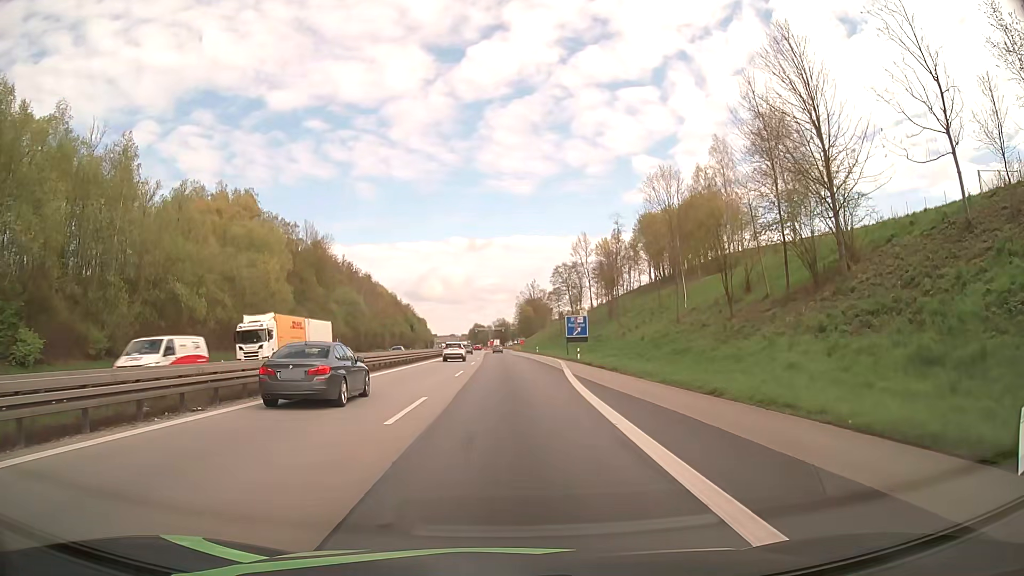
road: motorway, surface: asphalt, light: Day
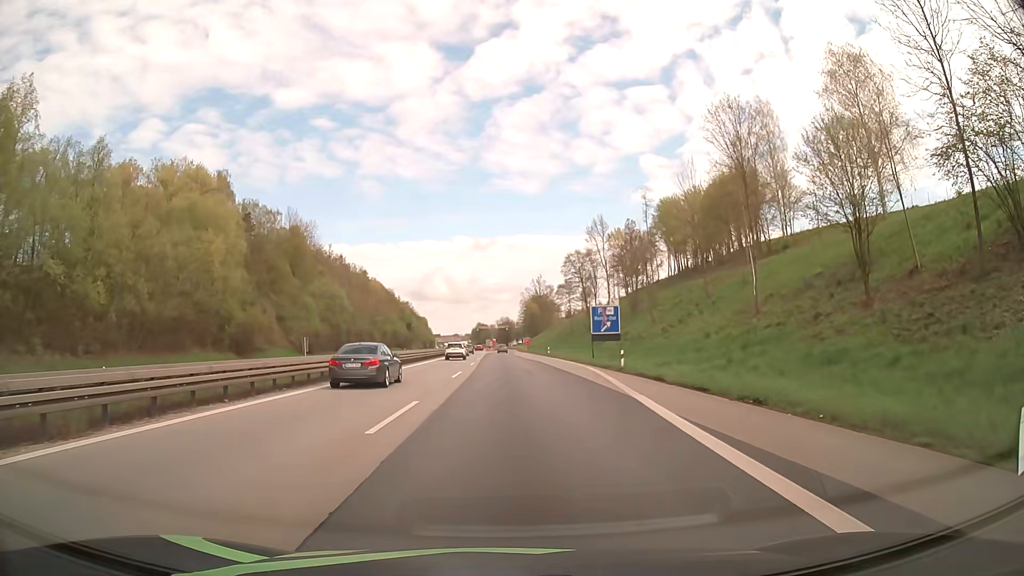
(-0.1, +19.4) m; -1°
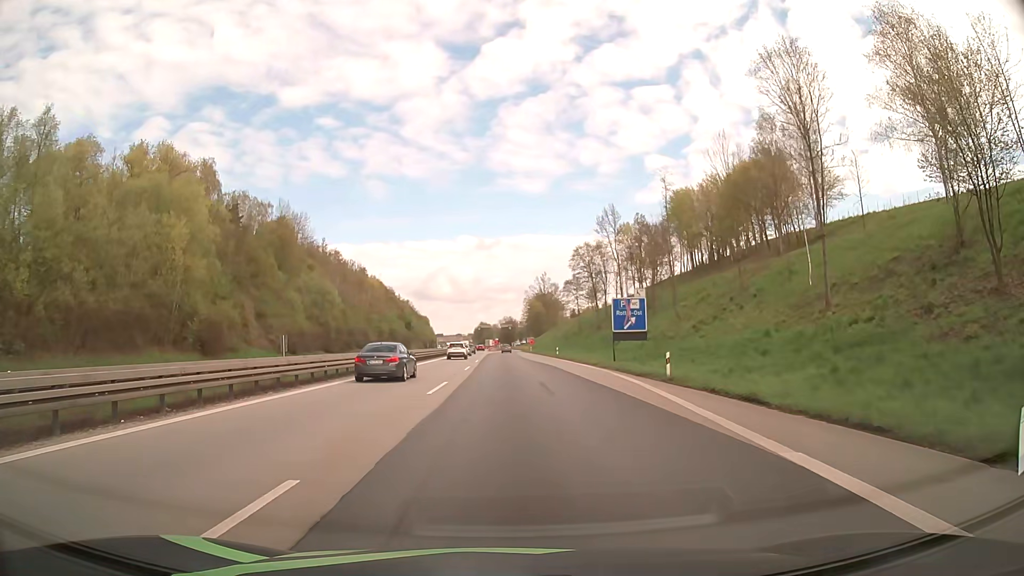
(0.0, +9.8) m; 0°
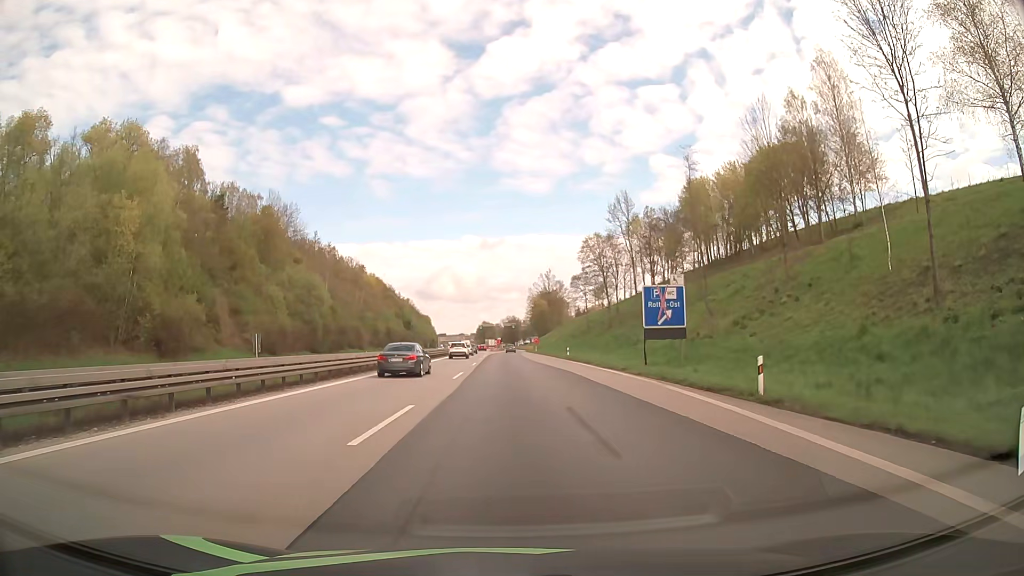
(0.0, +9.7) m; 0°
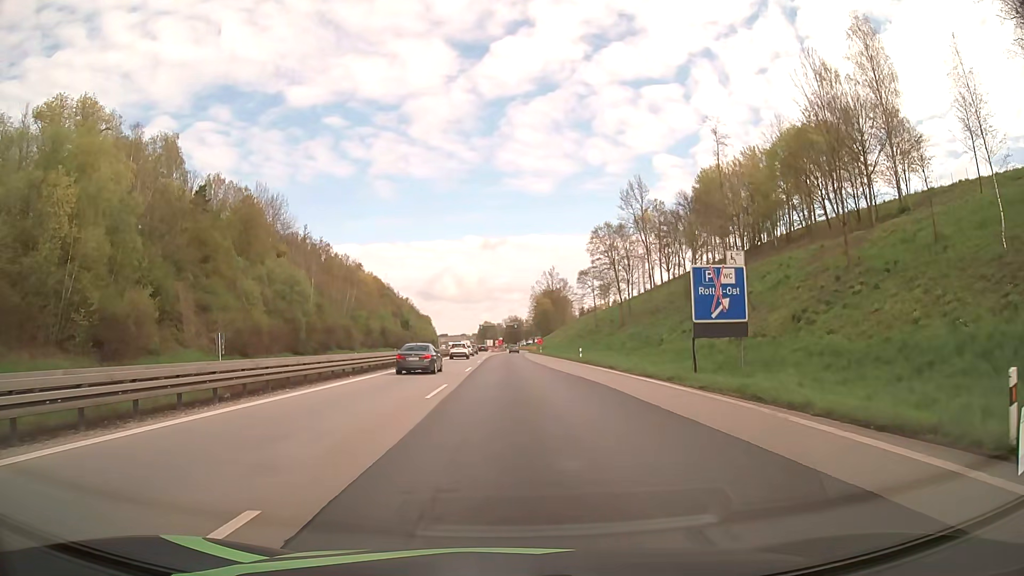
(-0.1, +9.7) m; -1°
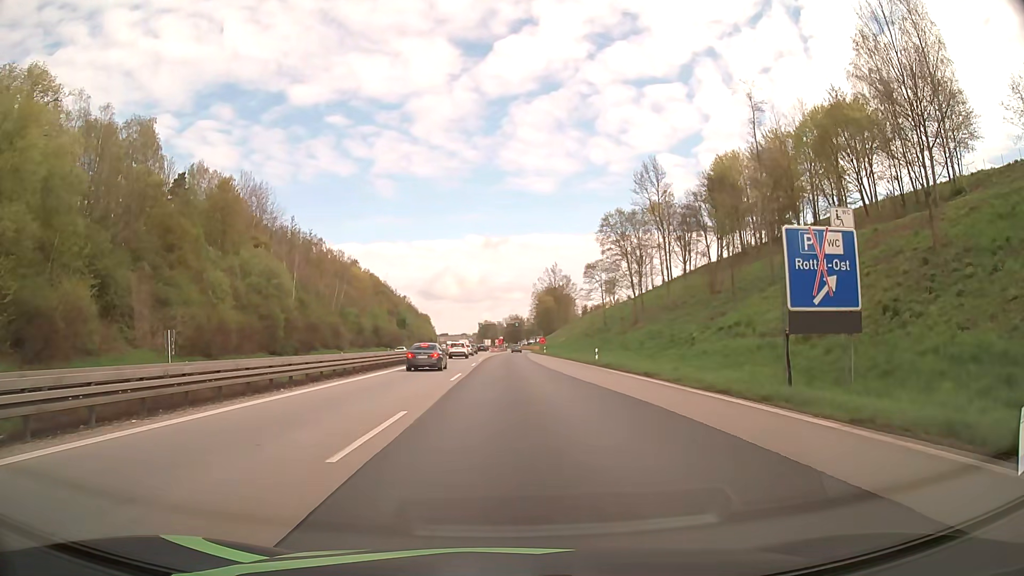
(0.0, +9.7) m; 0°
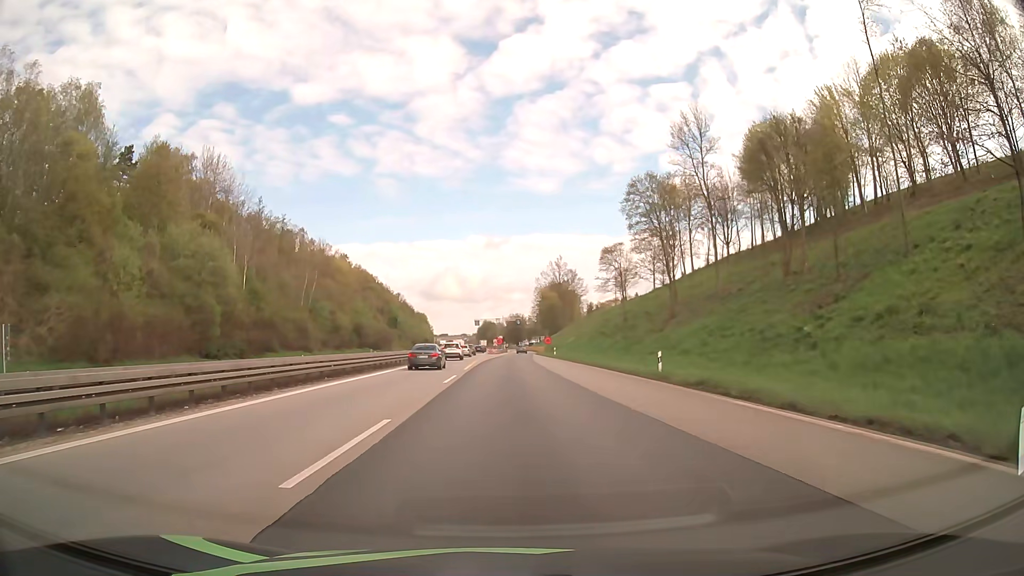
(0.0, +19.6) m; 0°
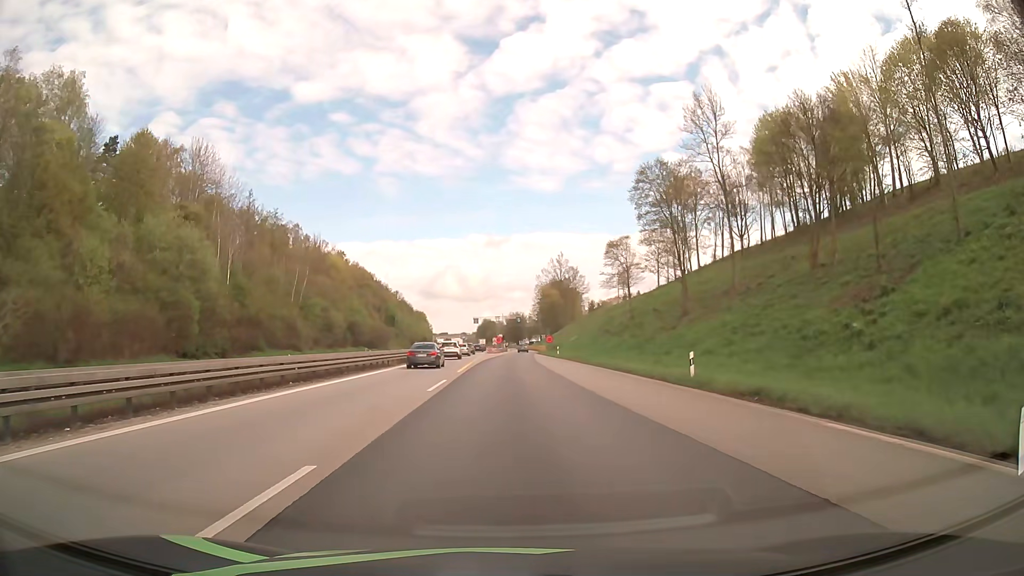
(0.0, +4.9) m; 0°
(0, +10) (0, +20) (0, +30) (0, +40) (0, +50) (+1, +60) (+1, +70) (+1, +80) (+2, +90) (+2, +100) m
